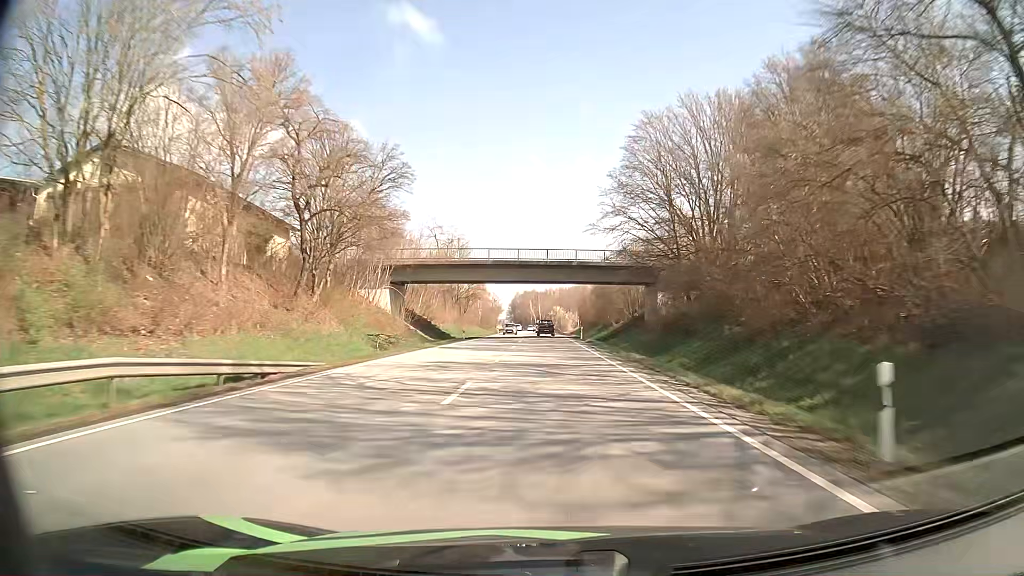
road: primary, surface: asphalt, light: Day
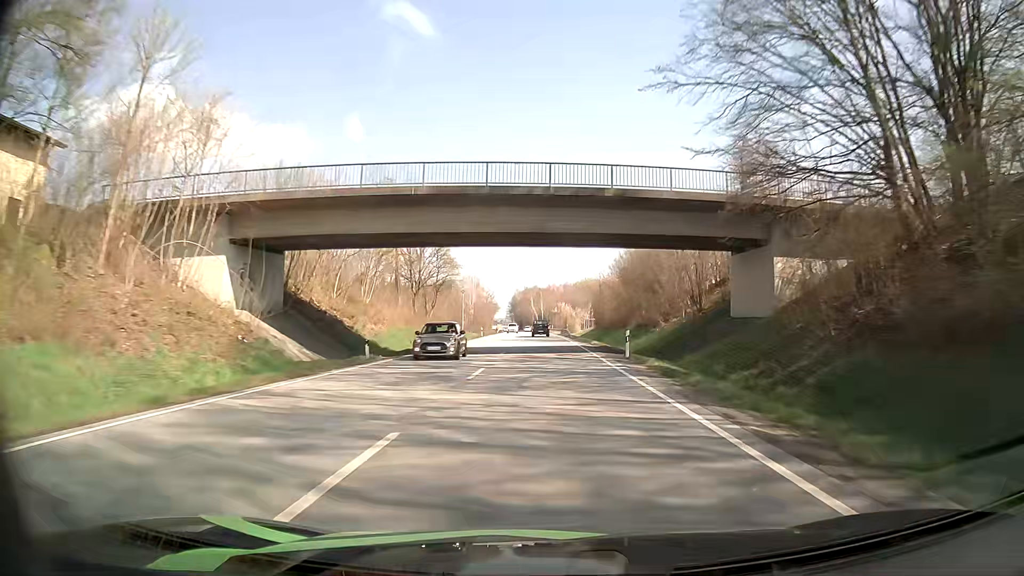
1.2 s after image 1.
(0.0, +31.1) m; 0°
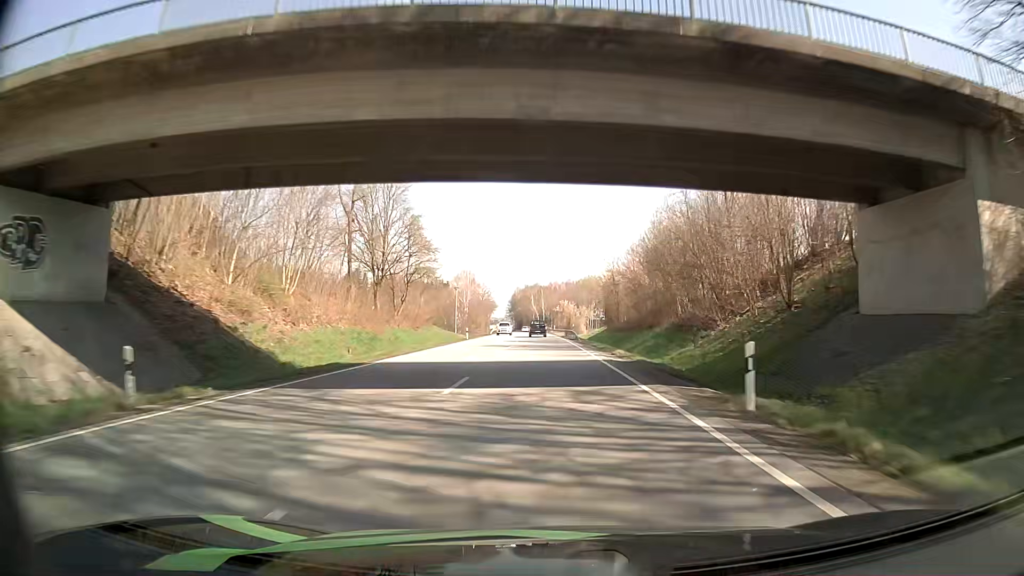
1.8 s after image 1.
(0.0, +15.7) m; 0°
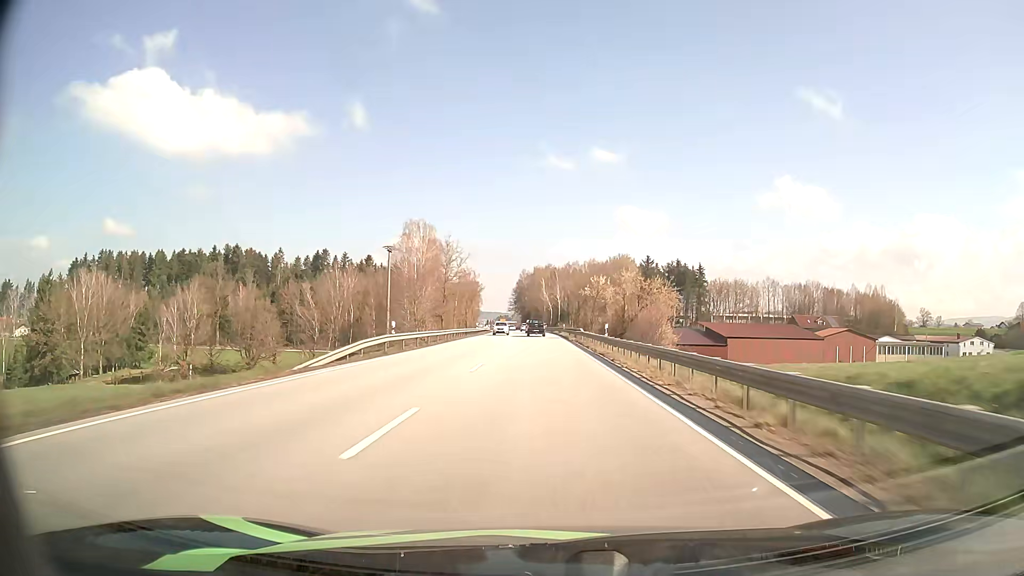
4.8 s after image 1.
(-0.7, +79.2) m; -1°
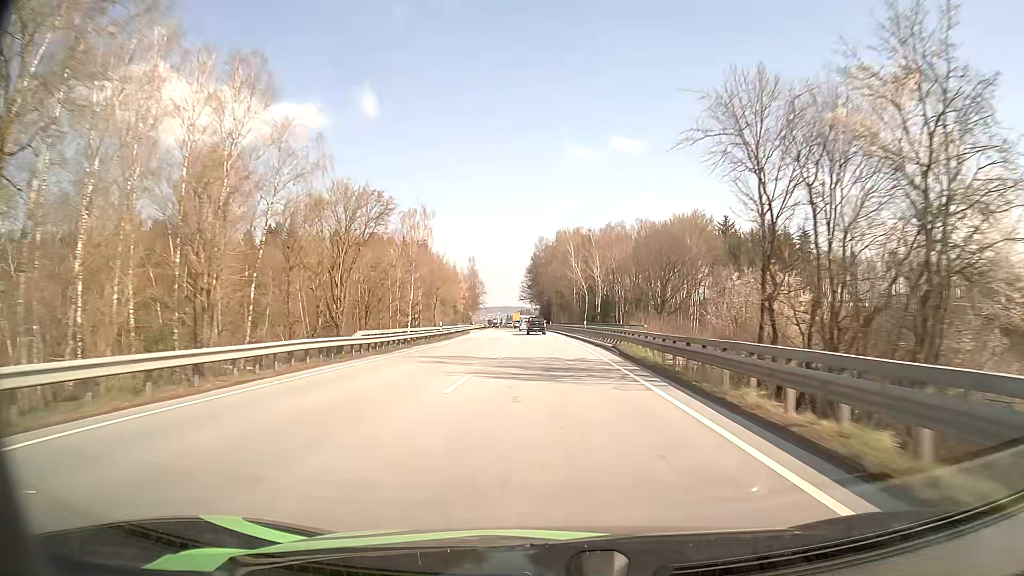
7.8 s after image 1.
(-1.4, +78.9) m; -2°
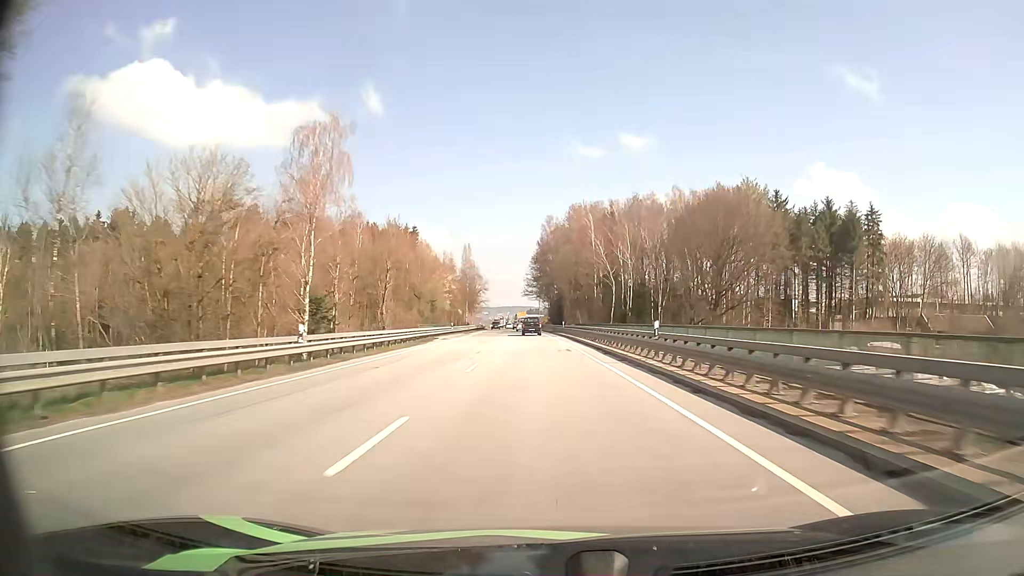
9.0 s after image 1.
(-0.2, +31.1) m; -1°
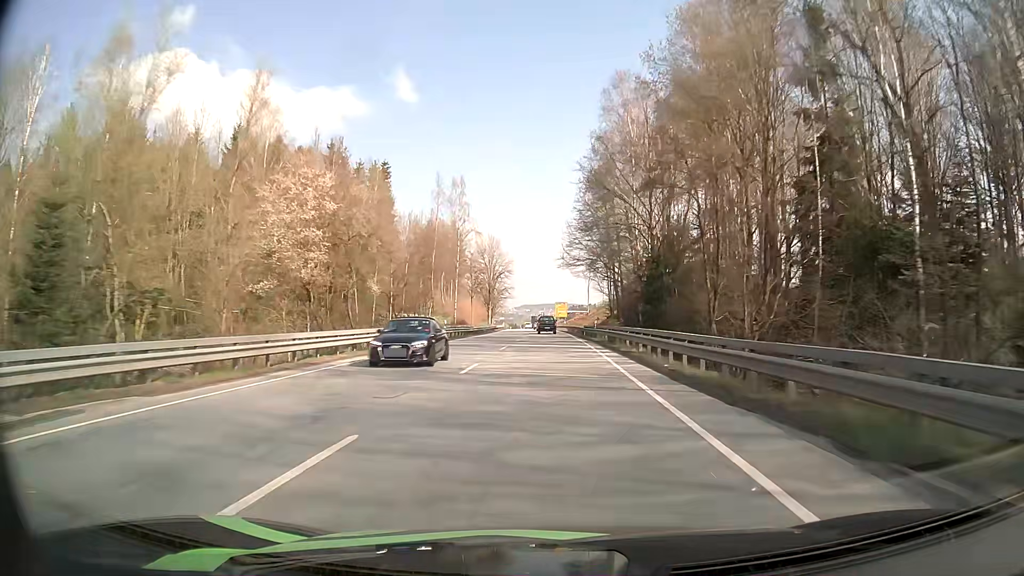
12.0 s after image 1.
(-2.4, +74.4) m; -4°
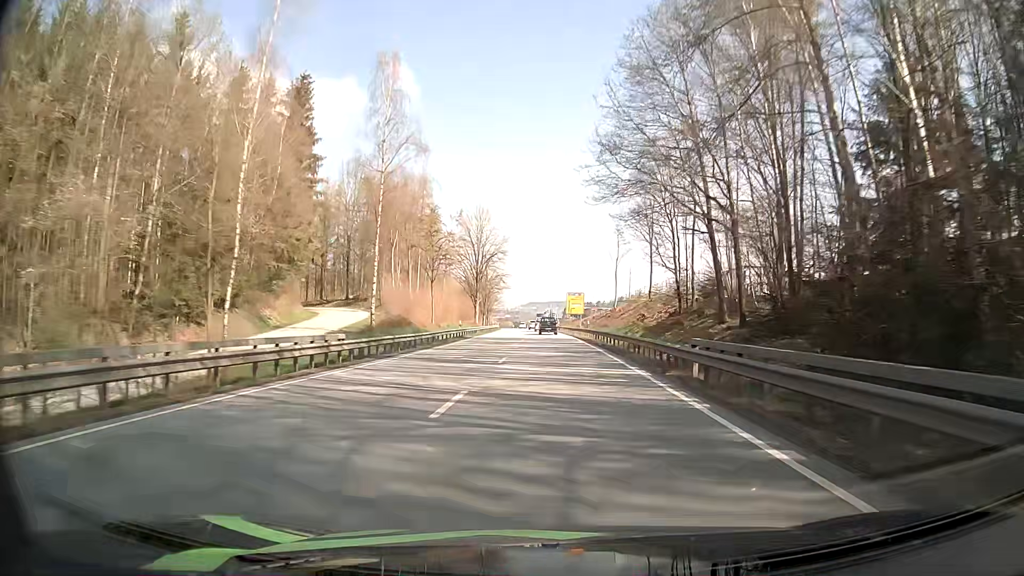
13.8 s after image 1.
(-0.2, +43.2) m; 0°
(0, +10) (0, +20) (0, +30) (0, +40) (0, +50) (0, +60) (0, +70) (0, +80) (-1, +90) (-1, +100) m
